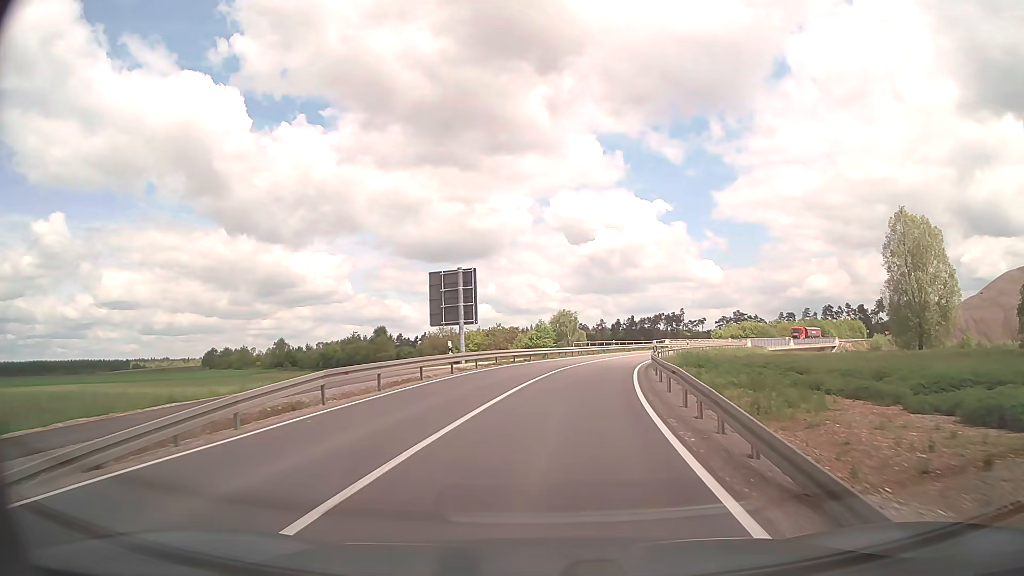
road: tertiary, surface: asphalt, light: Day
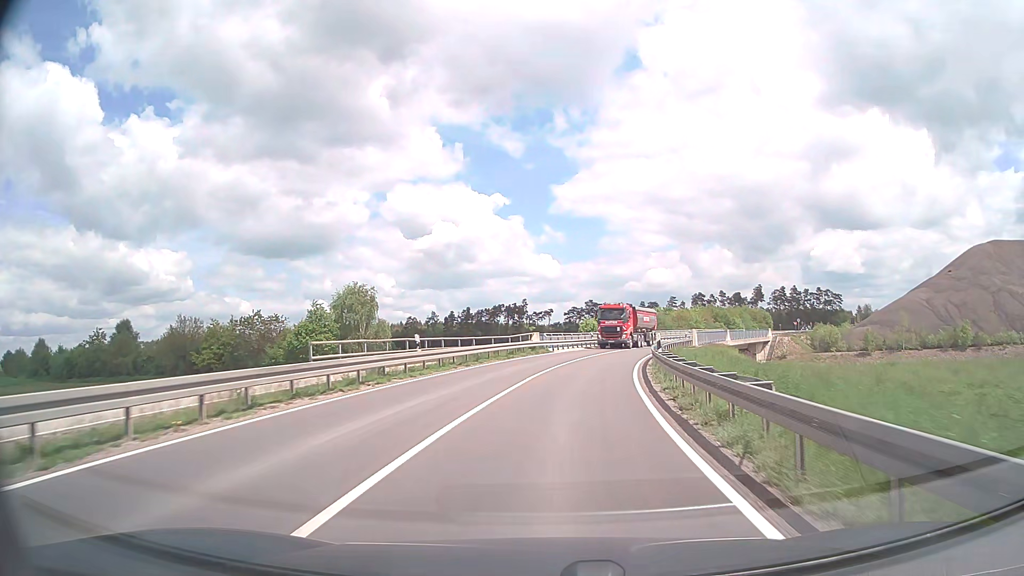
(+5.5, +46.2) m; +14°
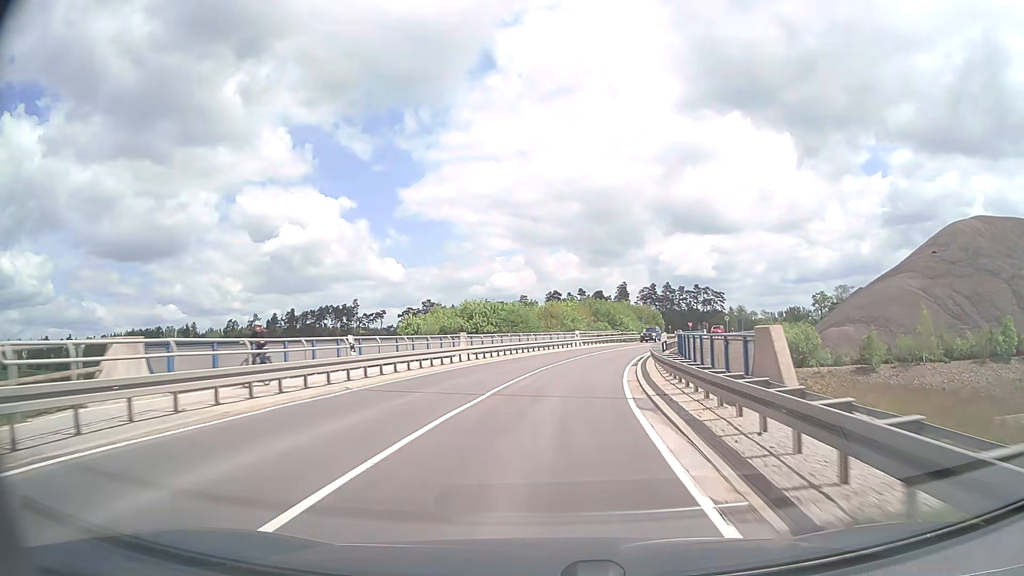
(+4.9, +40.2) m; +13°
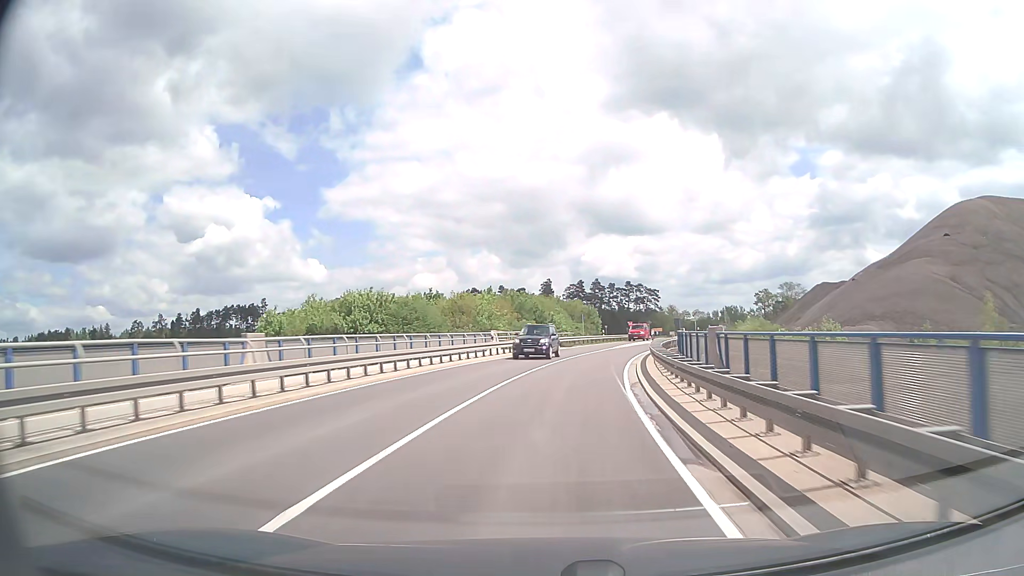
(+1.2, +20.7) m; +7°
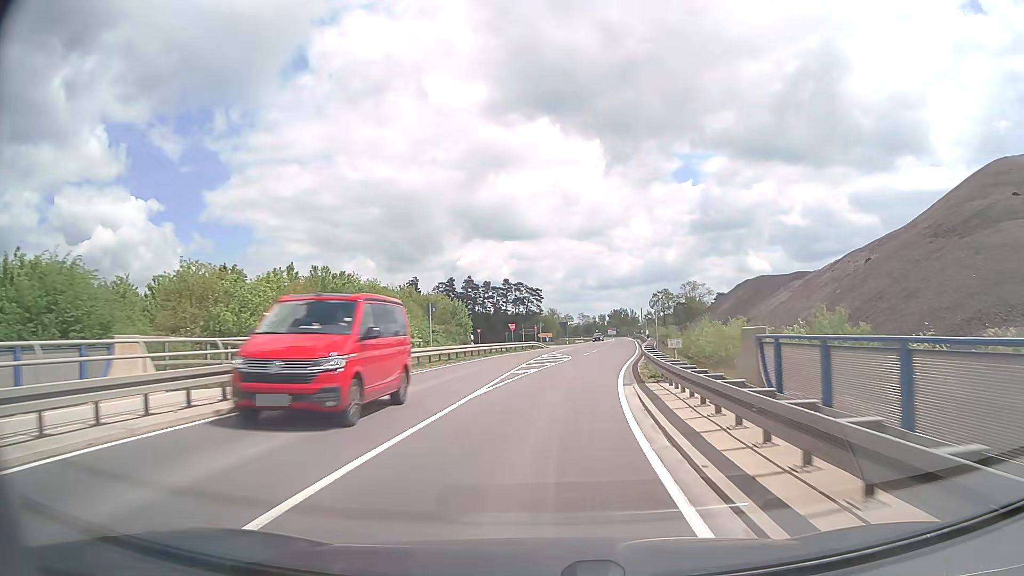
(+2.9, +31.6) m; +11°
